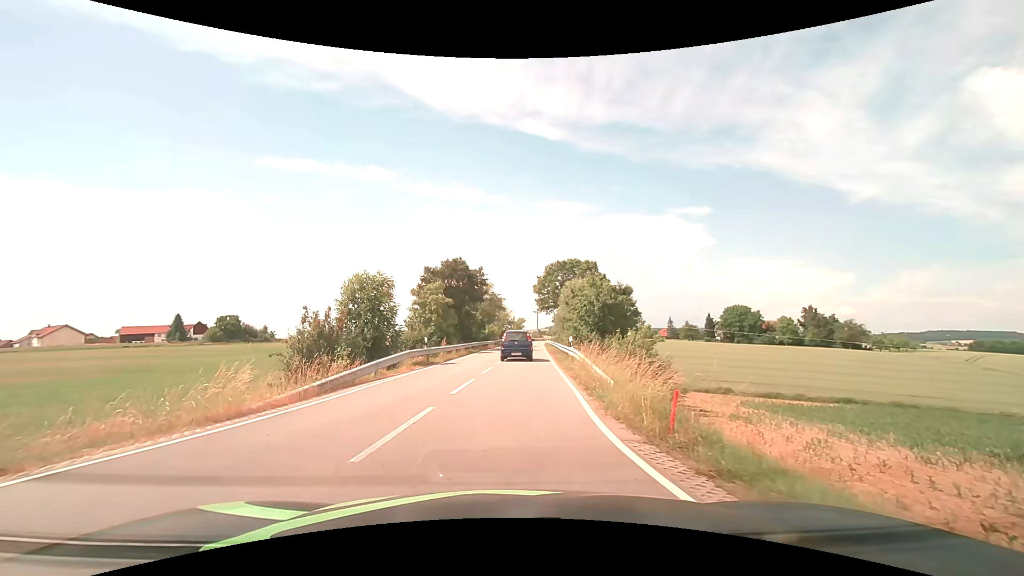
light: Day
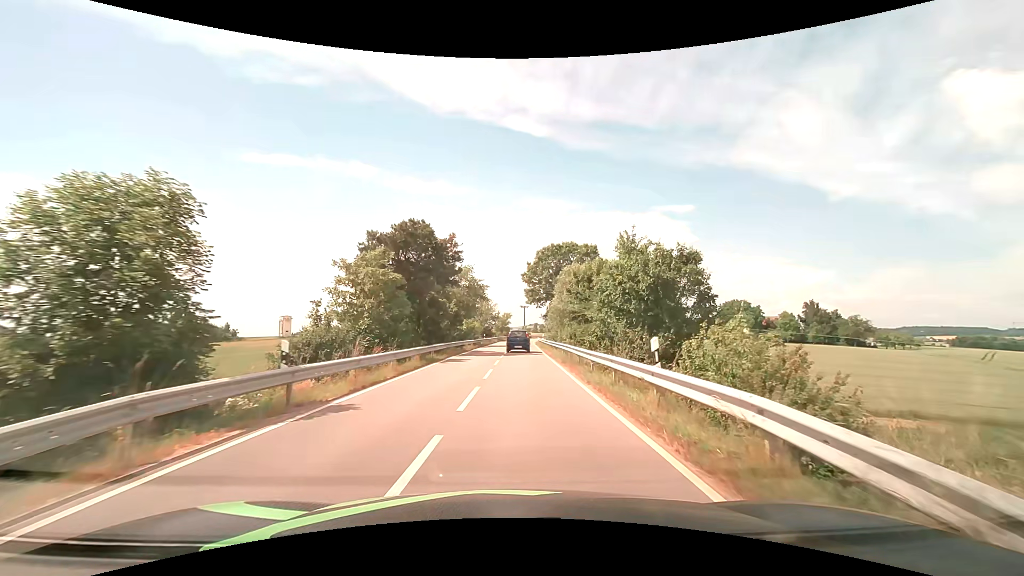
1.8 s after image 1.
(0.0, +15.2) m; +2°
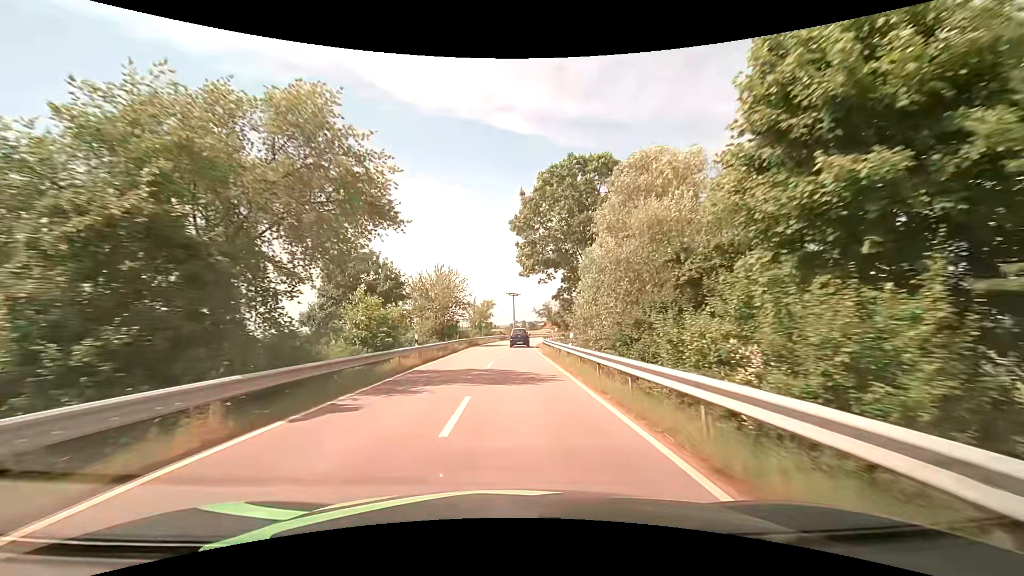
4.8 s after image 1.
(+0.6, +39.4) m; +1°
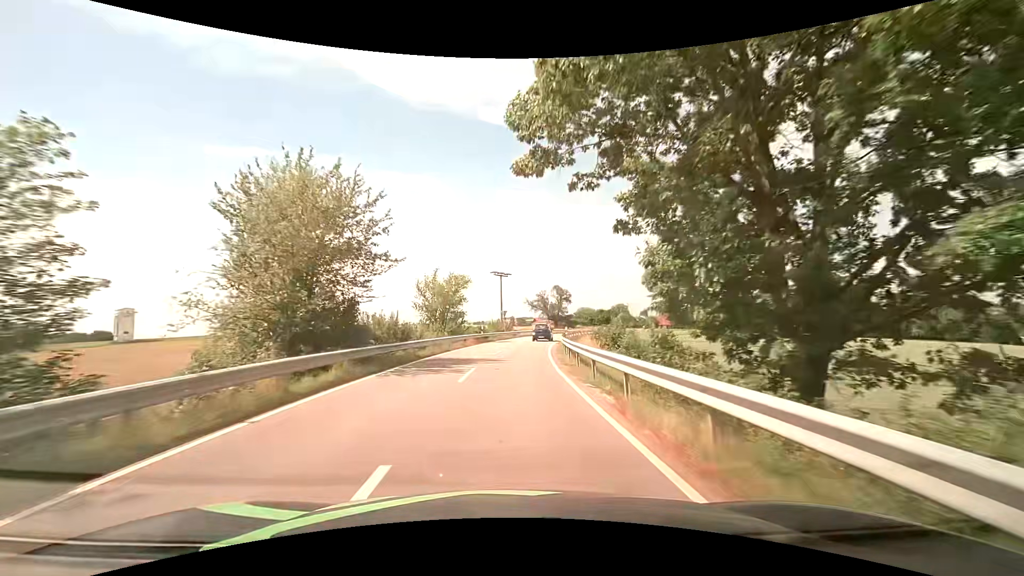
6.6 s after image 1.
(+0.3, +29.5) m; +1°
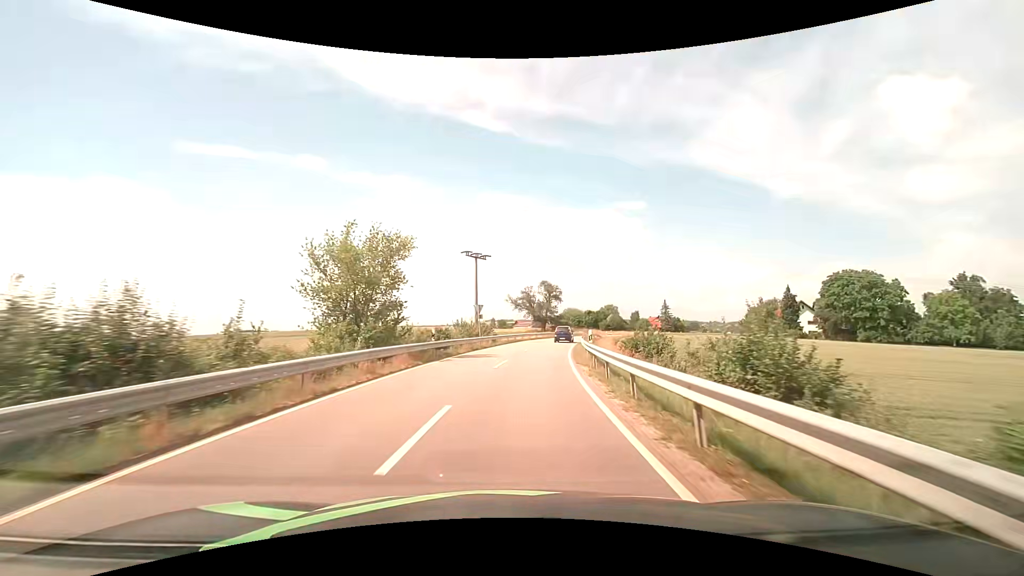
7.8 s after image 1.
(+0.2, +19.6) m; +2°
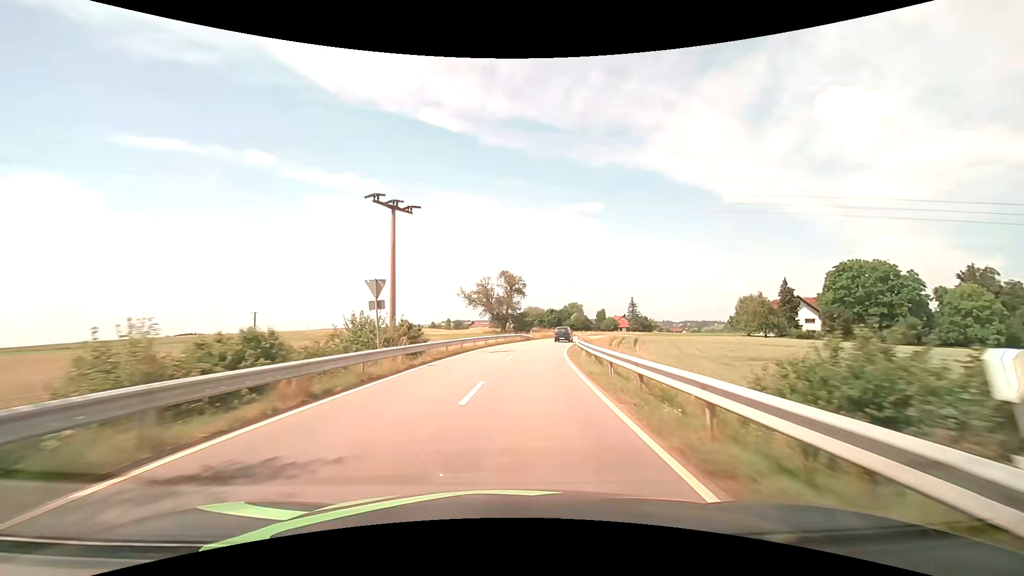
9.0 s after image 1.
(+0.9, +20.3) m; +5°
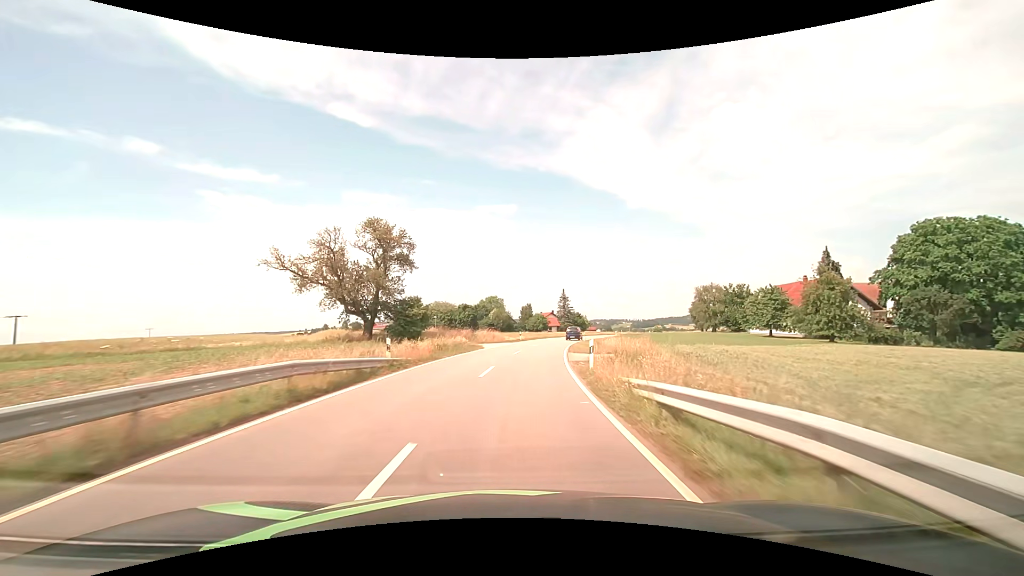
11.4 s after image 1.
(+4.1, +43.4) m; +10°
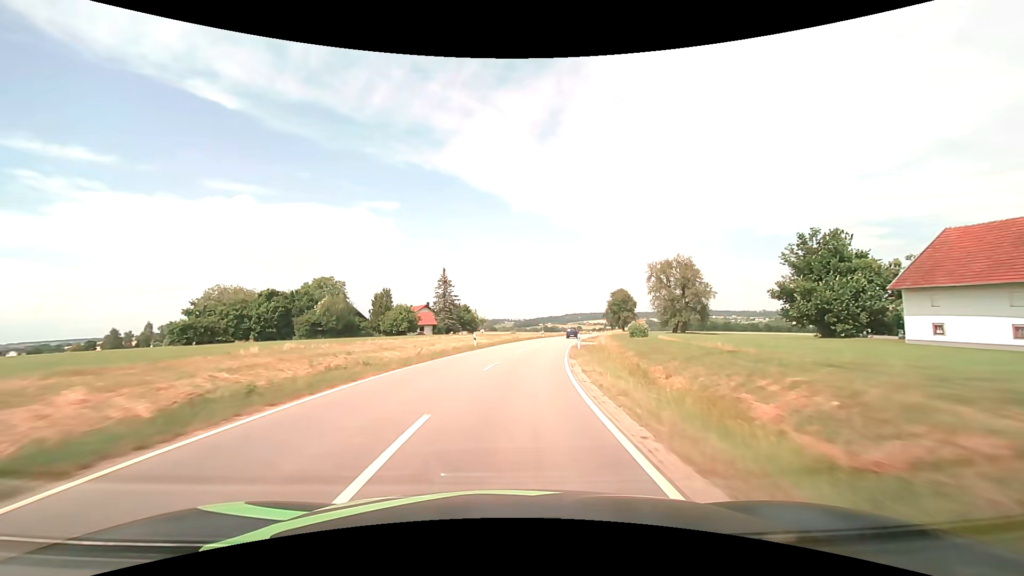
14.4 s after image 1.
(+6.9, +58.7) m; +13°
(0, +10) (+1, +20) (+2, +30) (+3, +40) (+5, +50) (+7, +60) (+9, +69) (+11, +79) (+13, +89) (+15, +99) m
